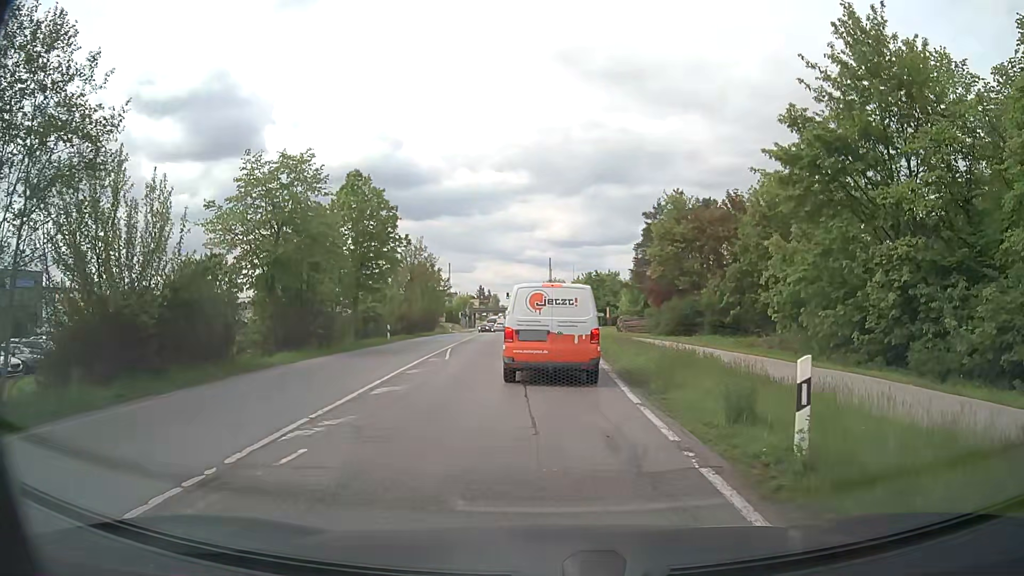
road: secondary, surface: asphalt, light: Day
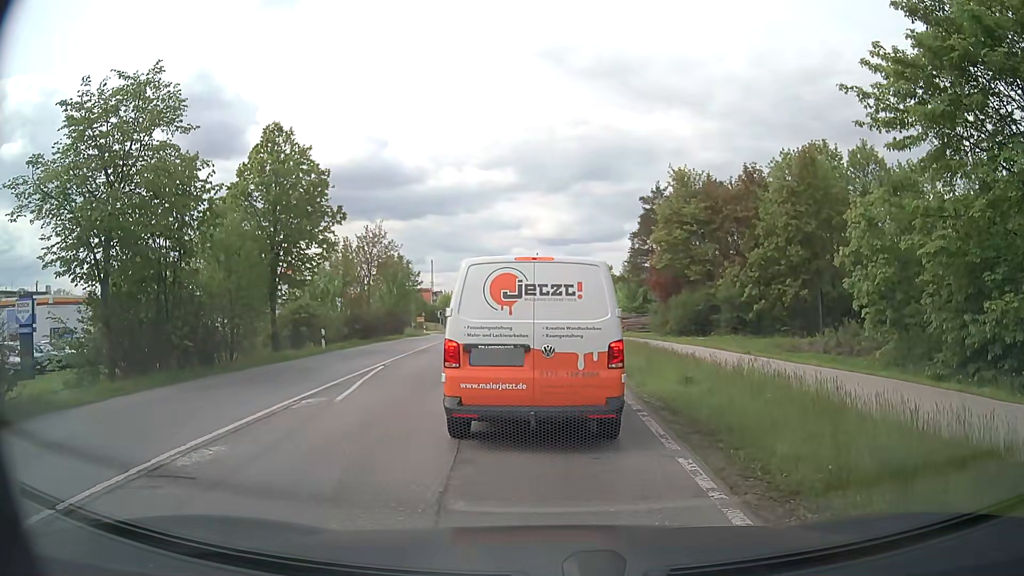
(+0.1, +9.5) m; +1°
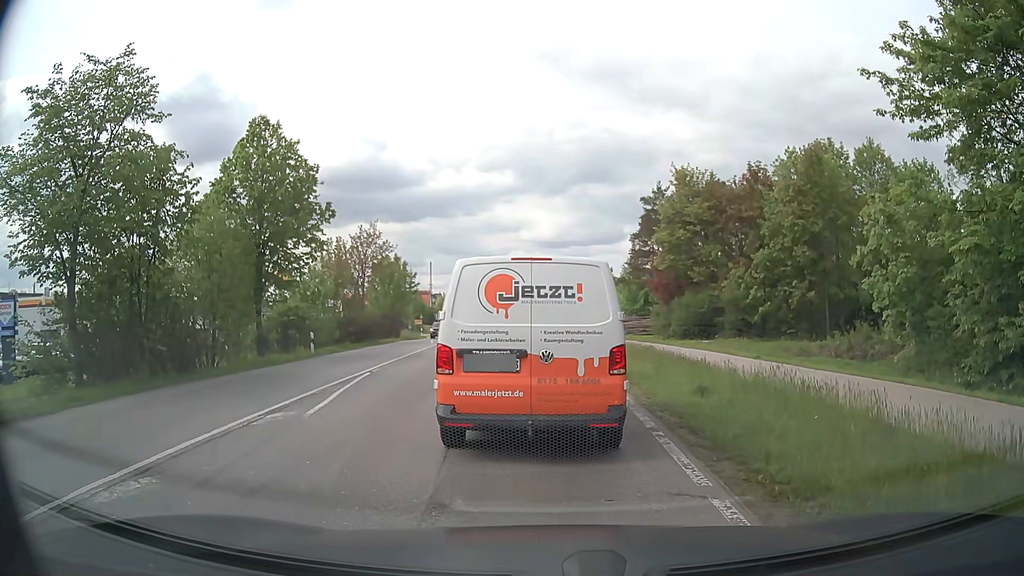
(0.0, +1.4) m; 0°
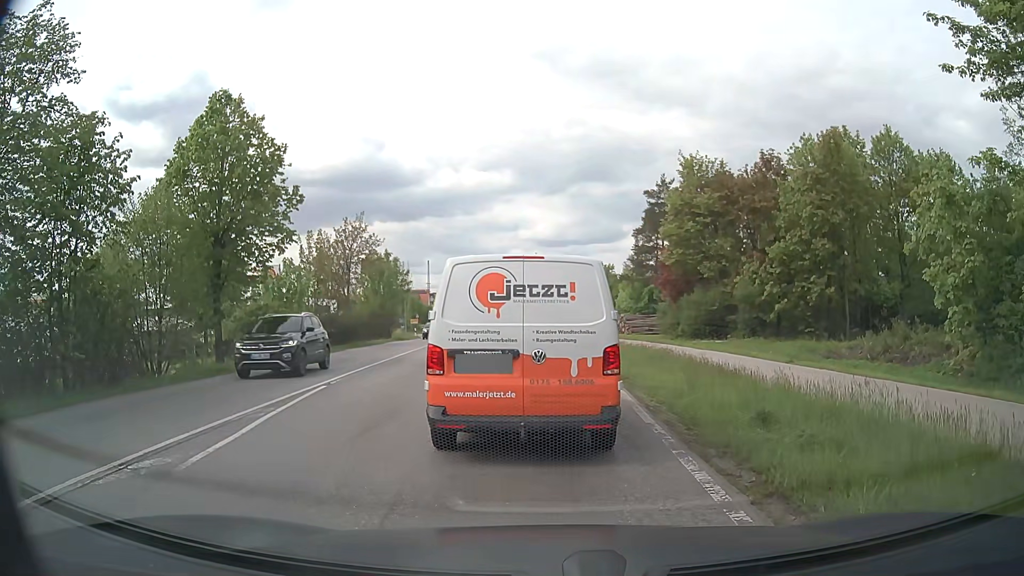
(0.0, +3.5) m; +1°
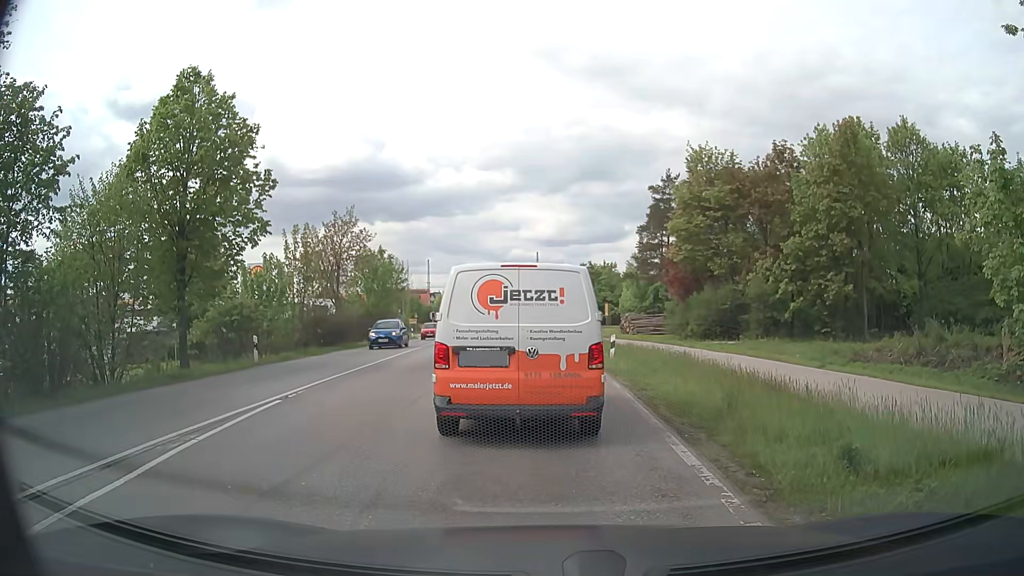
(-0.1, +2.5) m; -2°
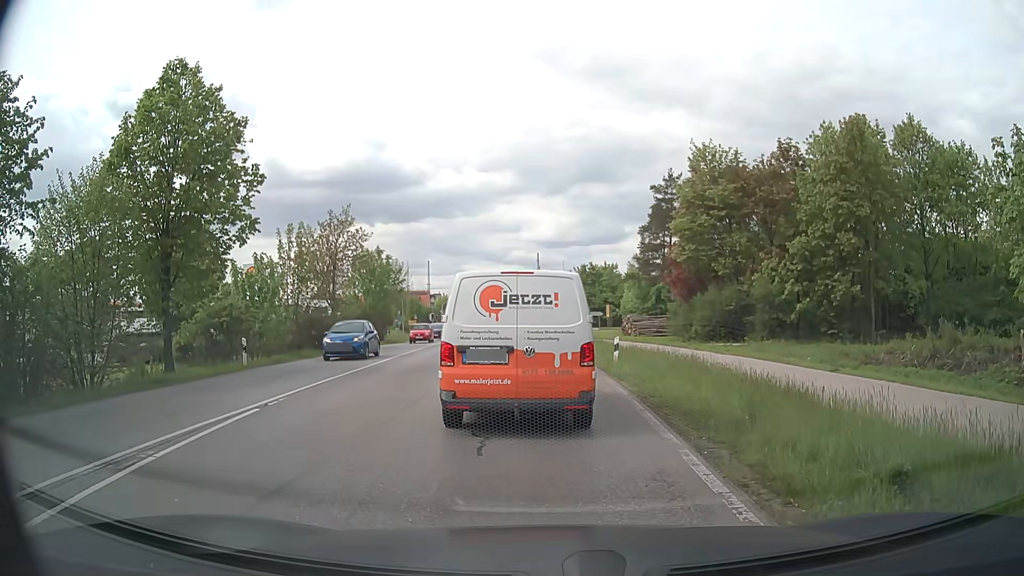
(0.0, +1.0) m; 0°
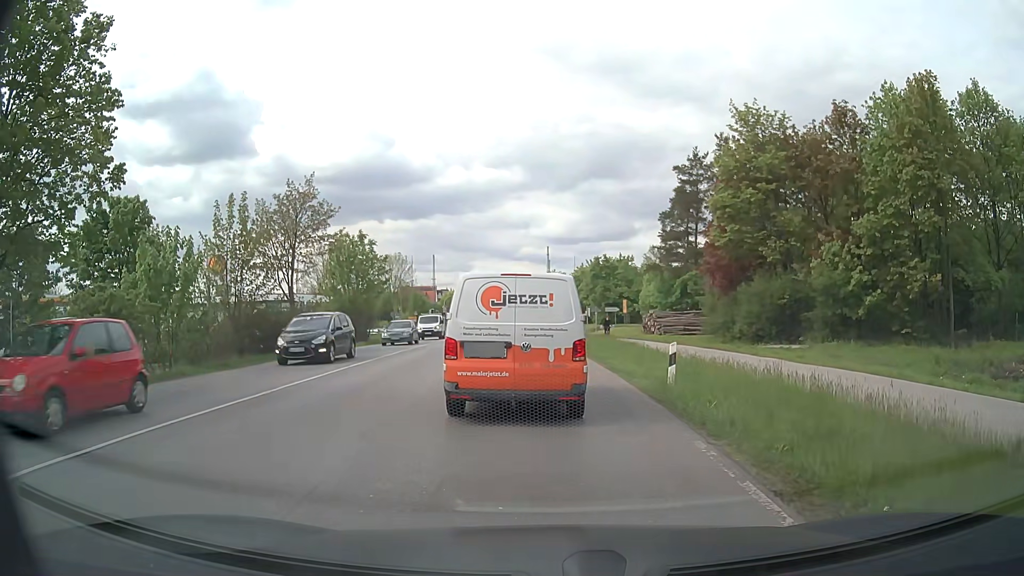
(0.0, +8.2) m; -1°
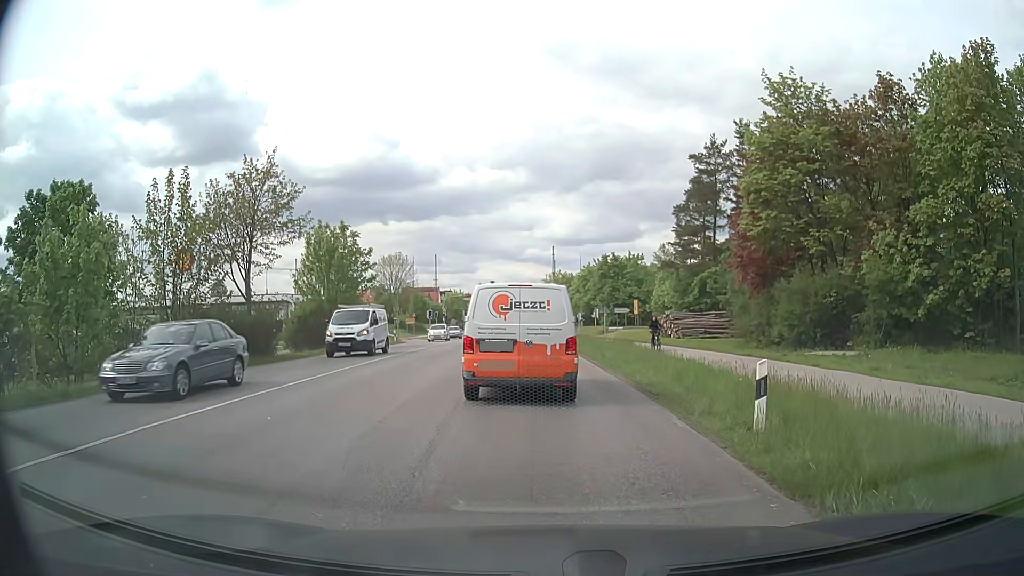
(+0.1, +5.4) m; +2°
